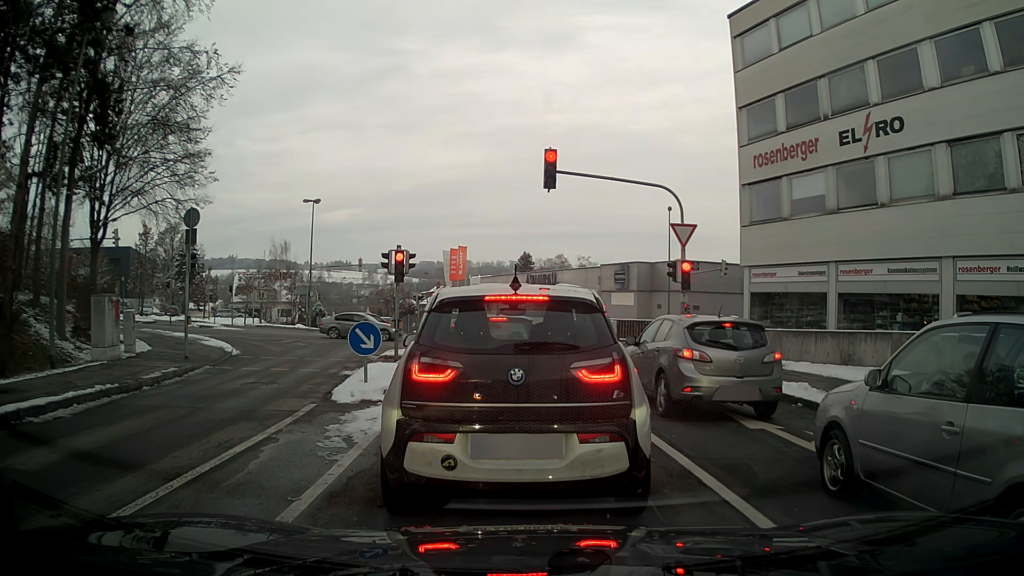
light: Day
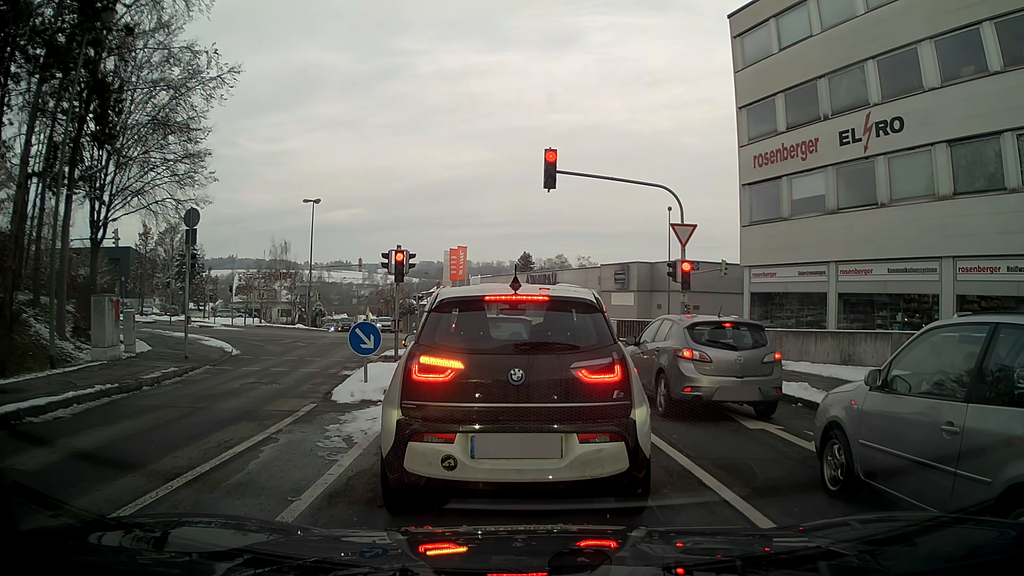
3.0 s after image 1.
(0.0, 0.0) m; 0°
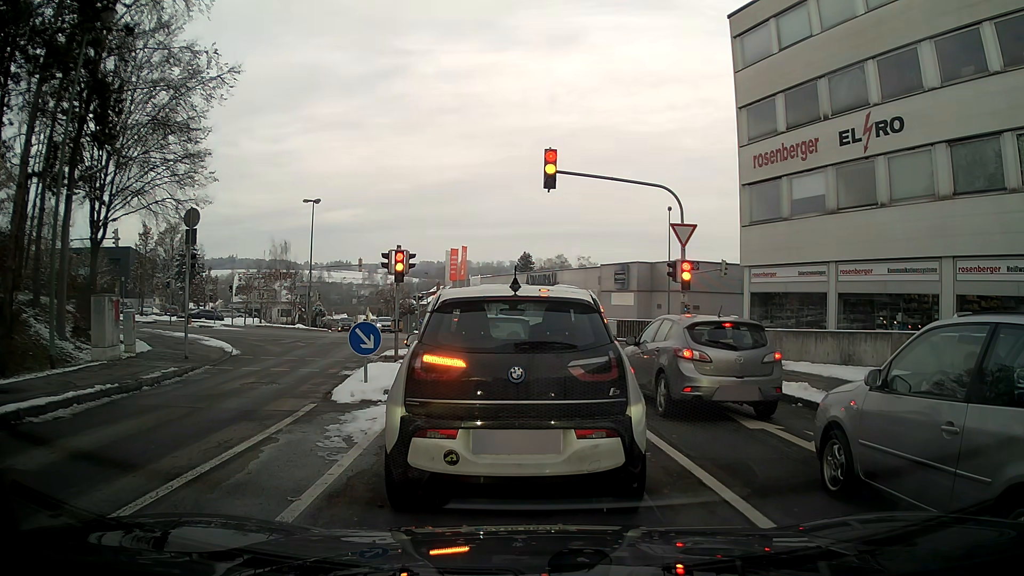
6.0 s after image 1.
(0.0, 0.0) m; 0°
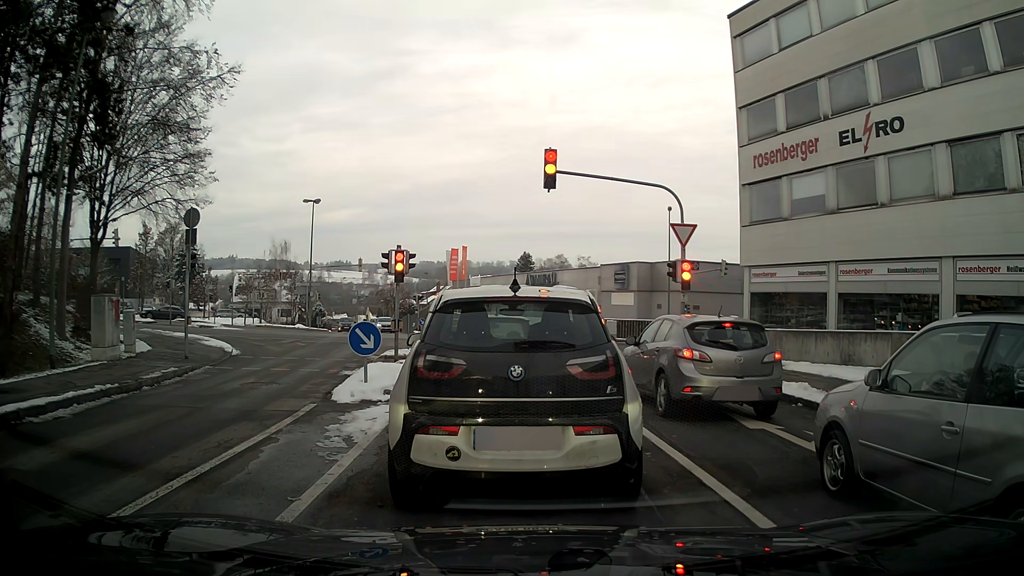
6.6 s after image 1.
(0.0, 0.0) m; 0°
